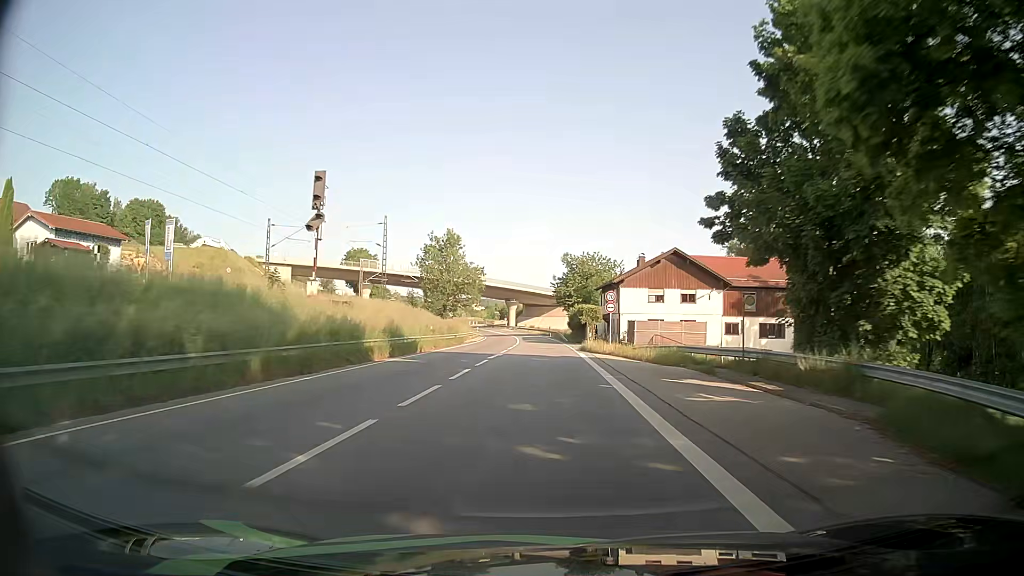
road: primary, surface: asphalt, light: Day
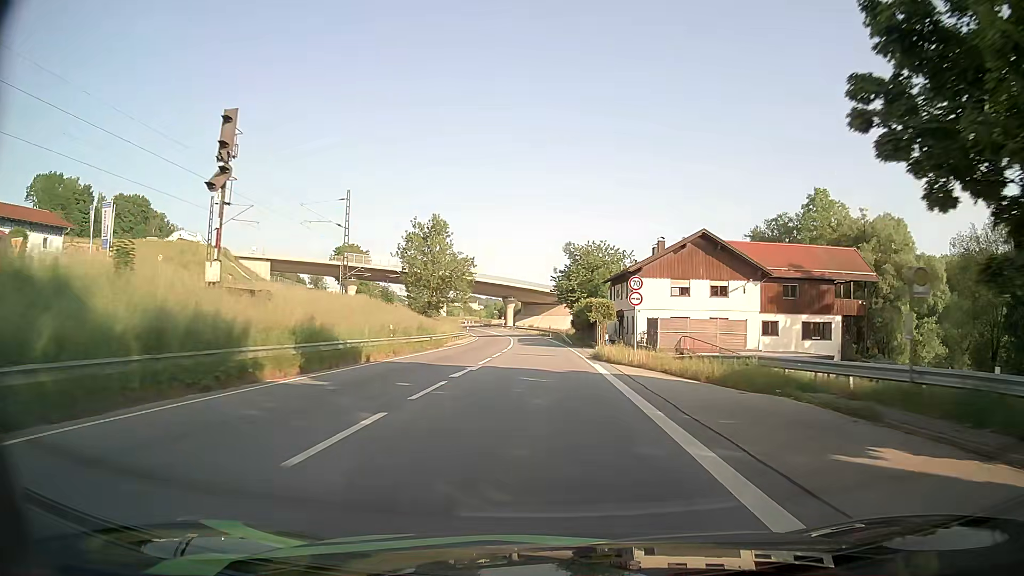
(0.0, +11.1) m; 0°
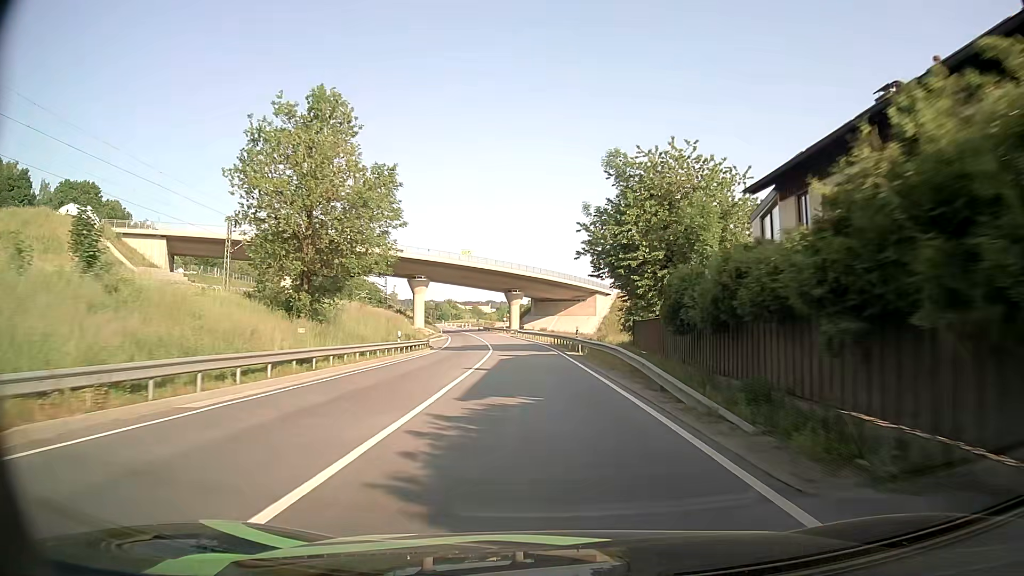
(-0.6, +43.4) m; -1°
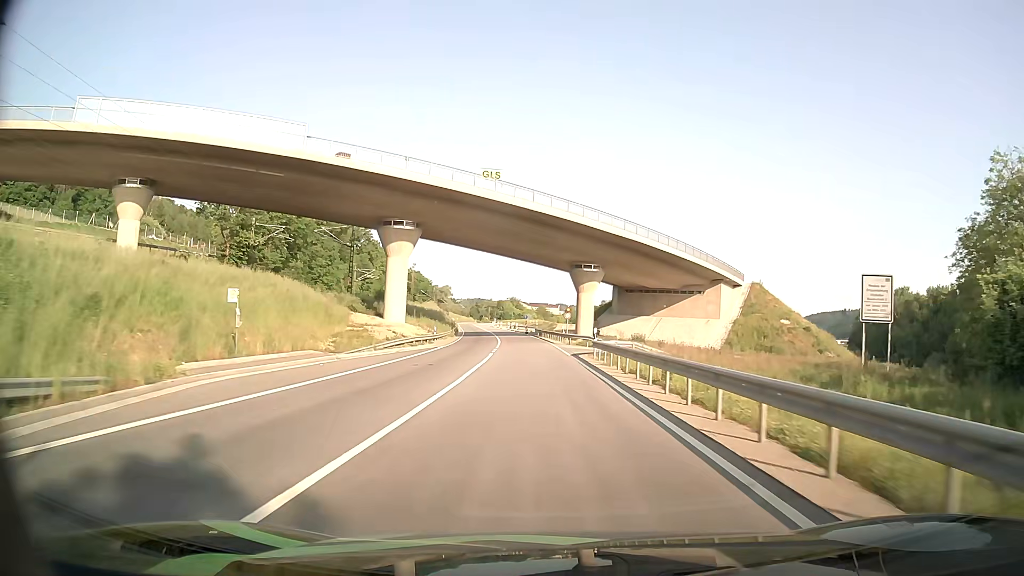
(-2.6, +54.5) m; -6°
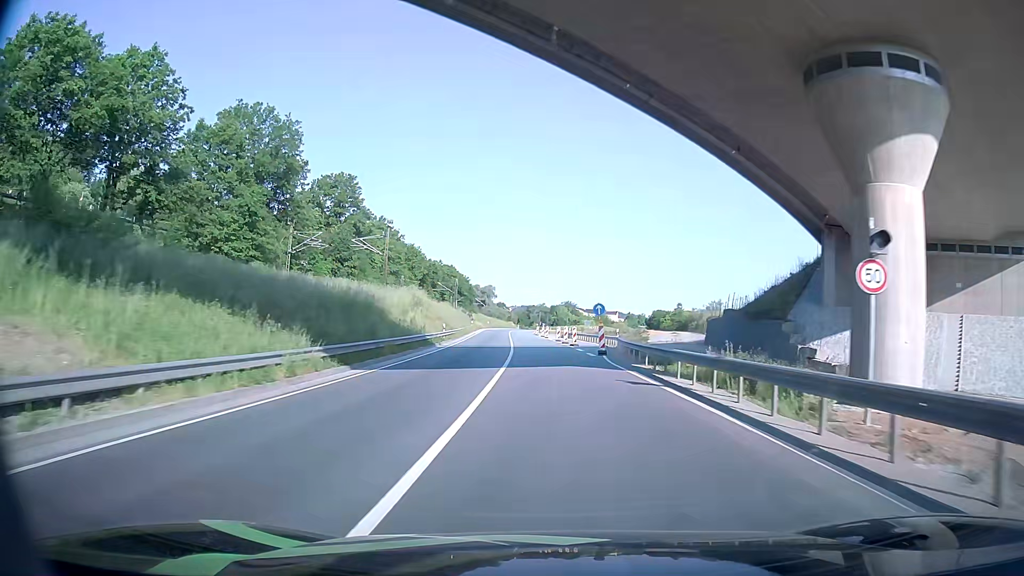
(-2.6, +55.6) m; -4°
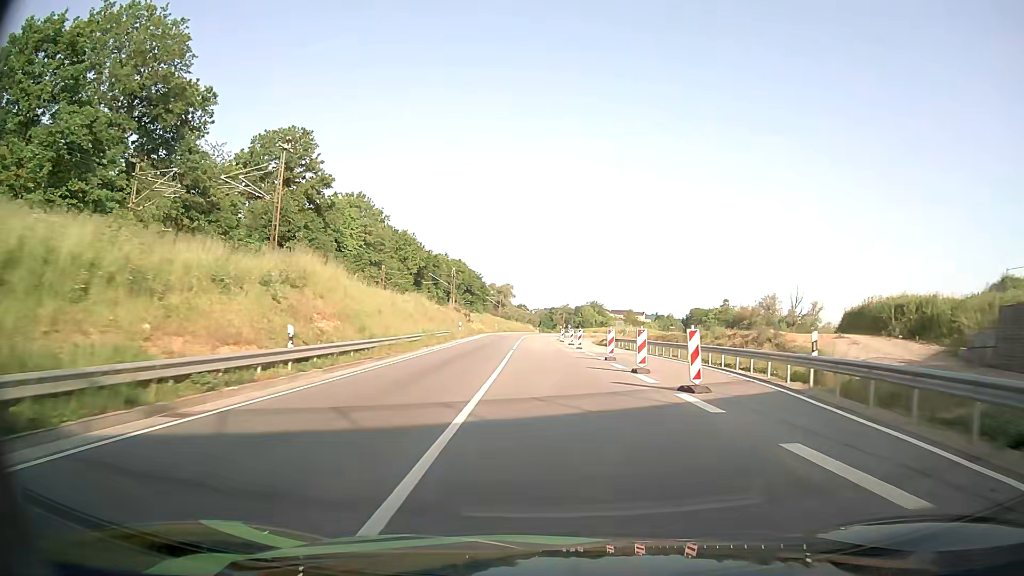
(-0.7, +33.3) m; -2°
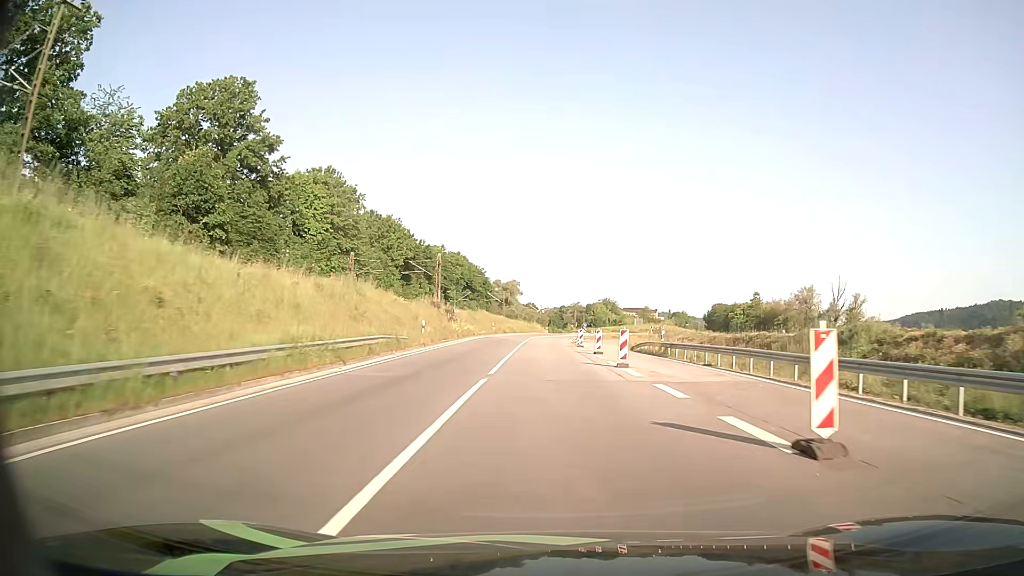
(-0.1, +21.3) m; -1°
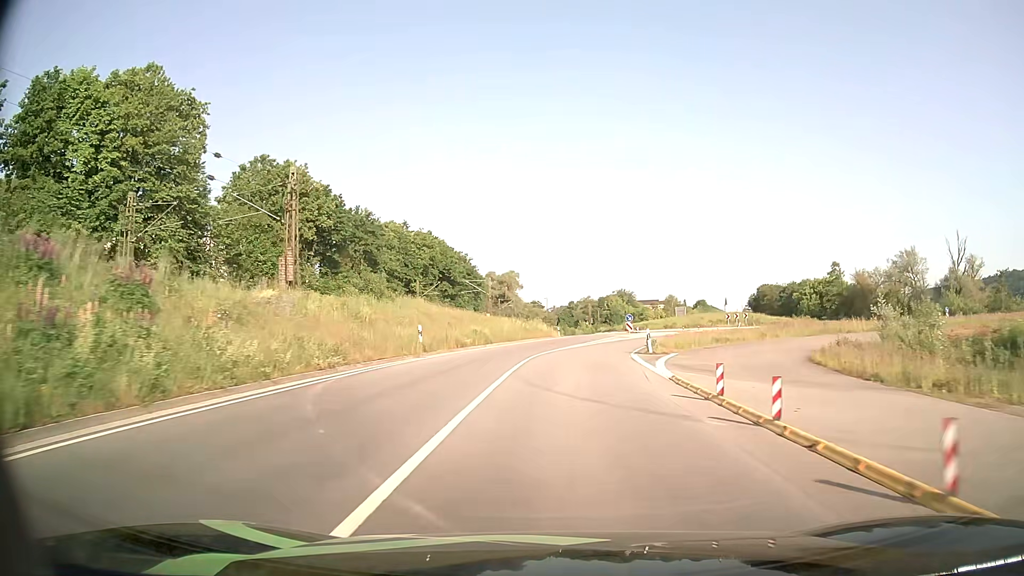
(-0.4, +48.5) m; -1°
(0, +10) (0, +20) (+1, +30) (+3, +40) (+6, +49) (+11, +58) (+19, +64) (+28, +69) (+36, +75) (+41, +84) m
